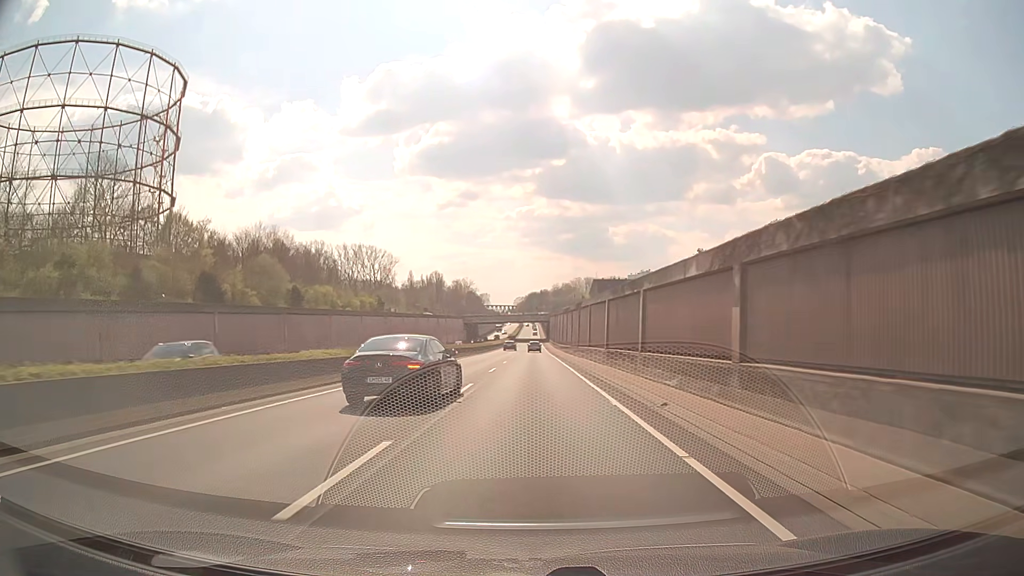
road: trunk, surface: asphalt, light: Day
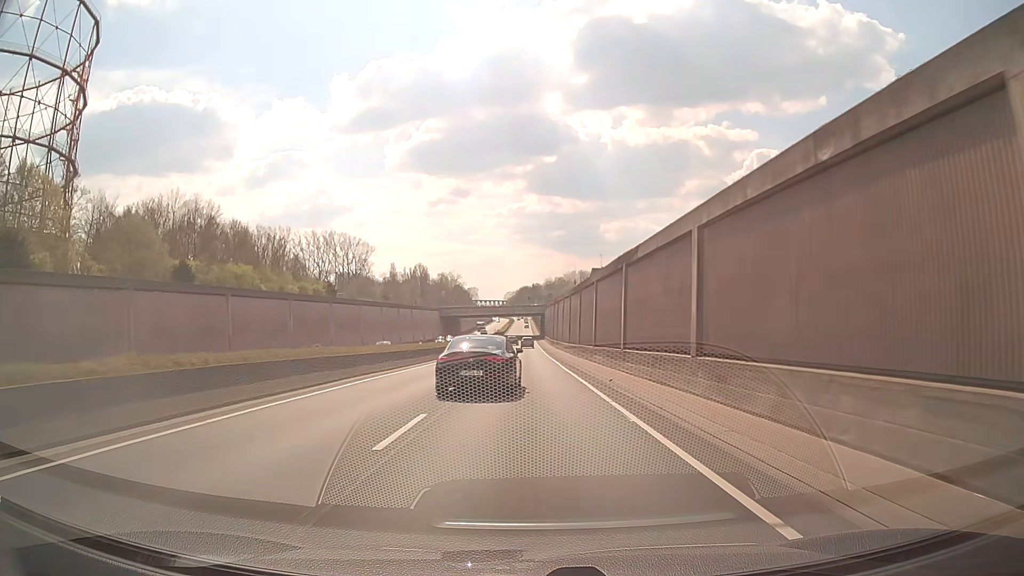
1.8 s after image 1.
(+0.1, +33.1) m; +1°
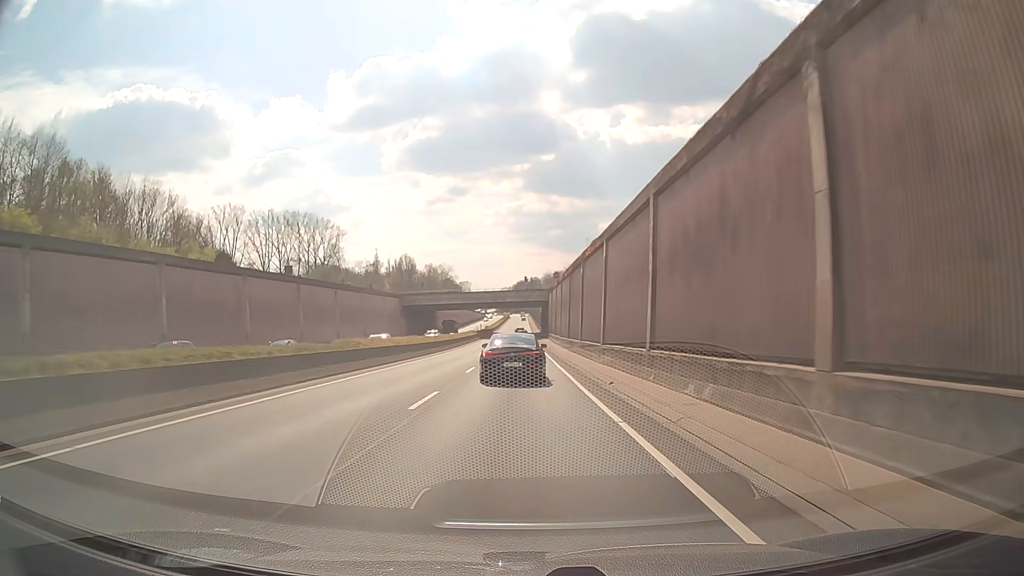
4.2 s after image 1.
(+0.2, +44.1) m; 0°
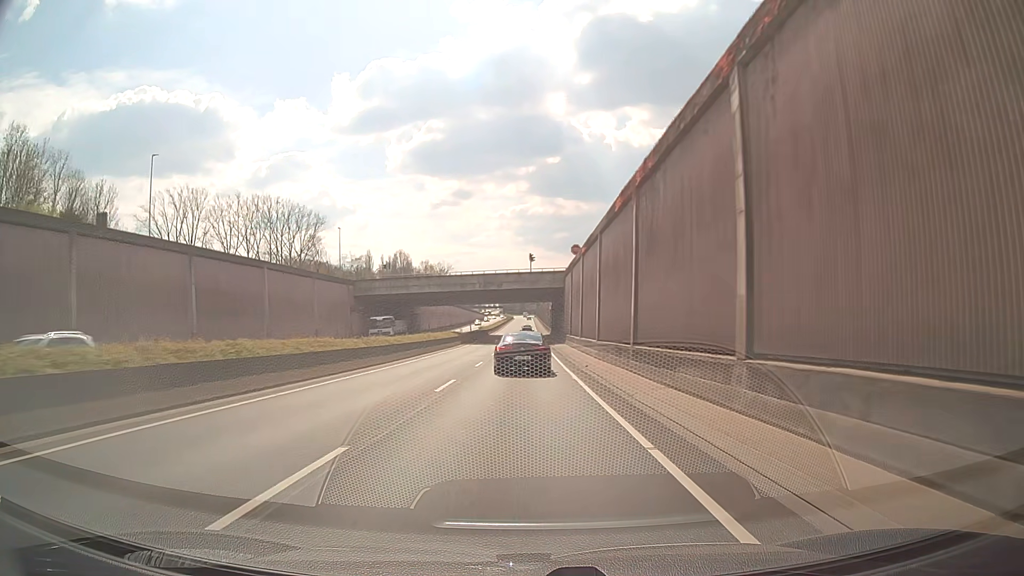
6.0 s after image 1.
(-0.1, +32.8) m; 0°
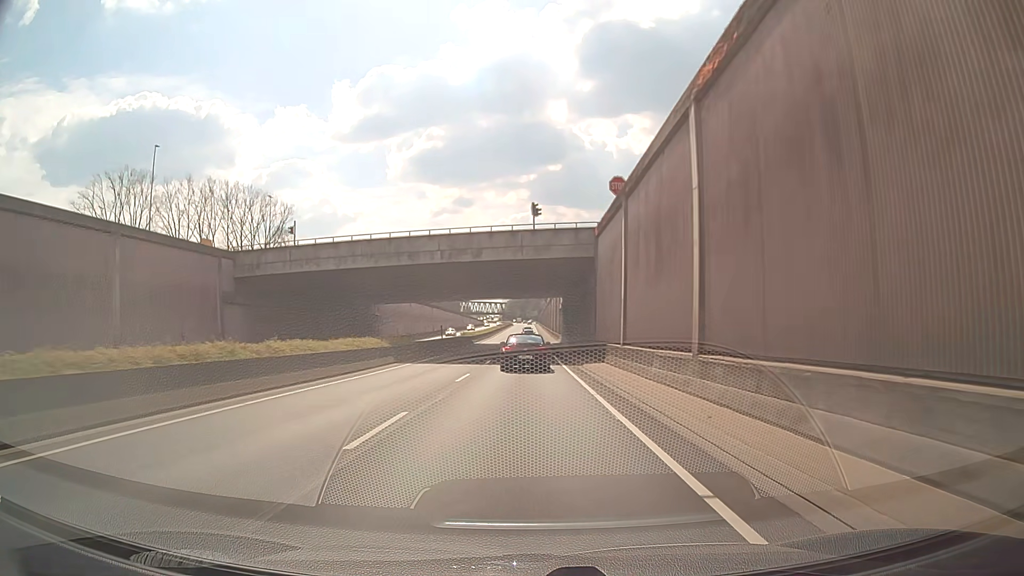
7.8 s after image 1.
(-0.2, +32.5) m; 0°
